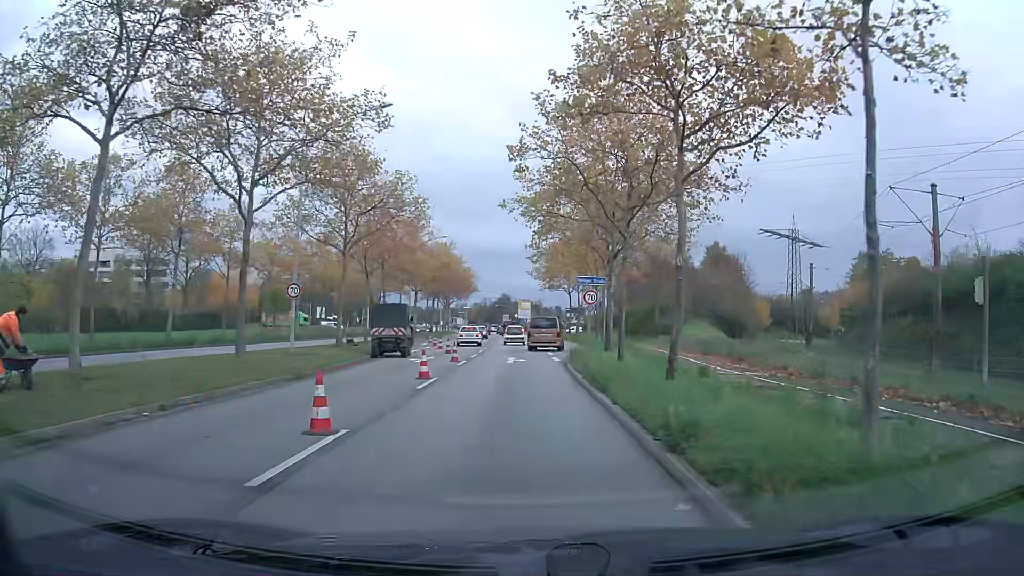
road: primary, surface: asphalt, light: Day
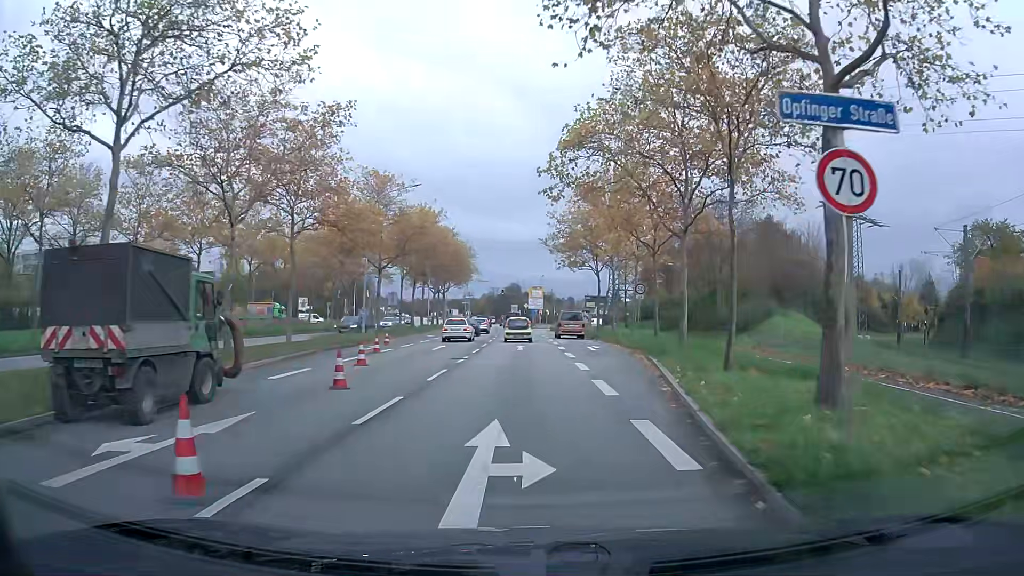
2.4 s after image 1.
(-0.2, +21.4) m; -1°
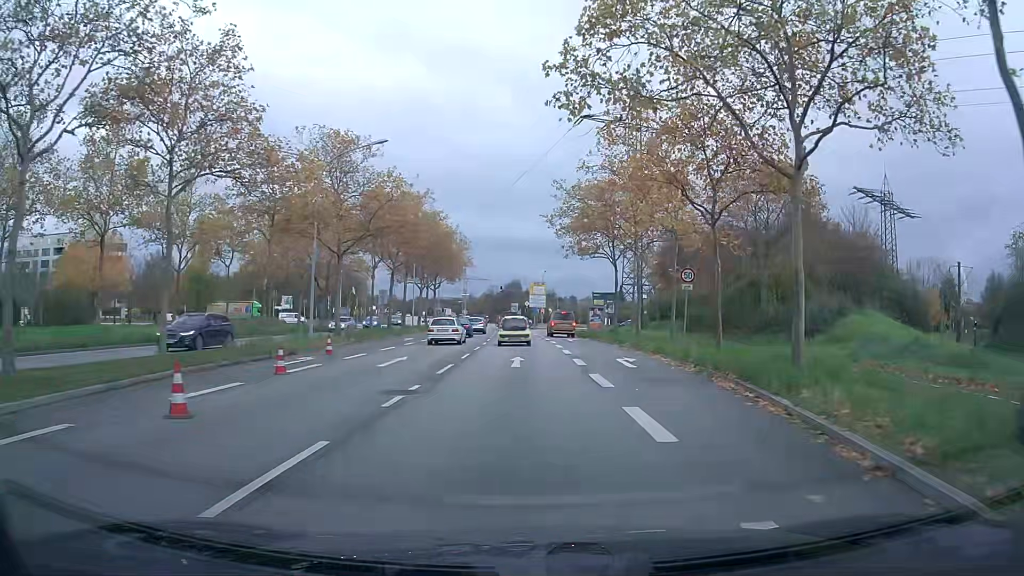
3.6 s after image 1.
(0.0, +10.7) m; 0°
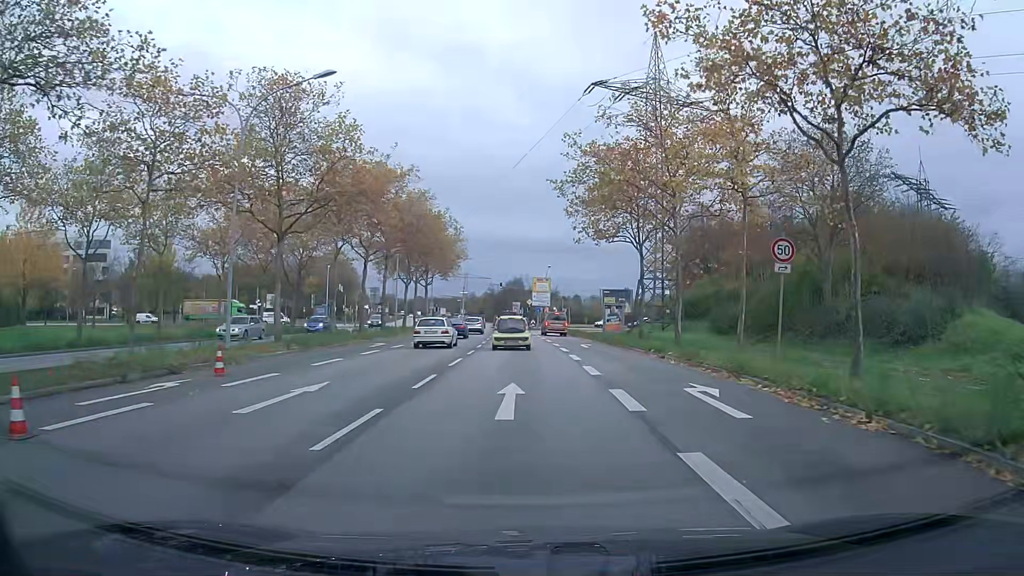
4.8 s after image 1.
(0.0, +9.6) m; 0°
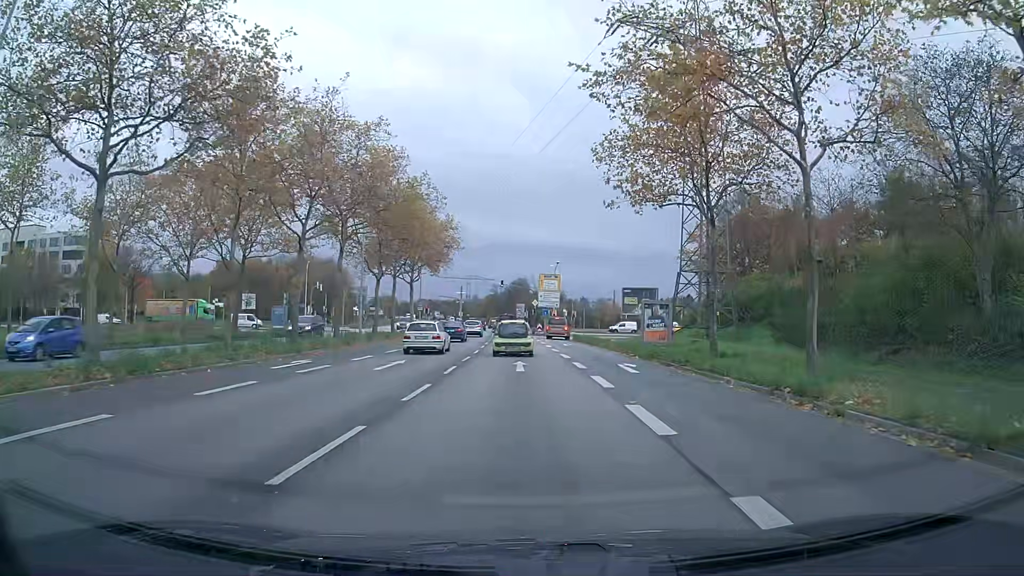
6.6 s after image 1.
(0.0, +13.6) m; 0°
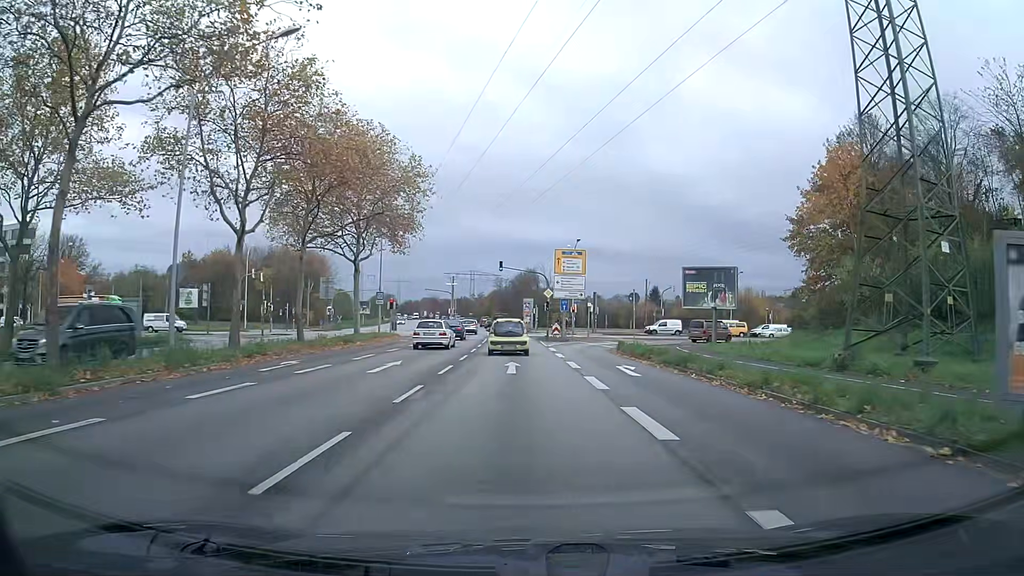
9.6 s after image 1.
(-0.2, +24.9) m; -1°
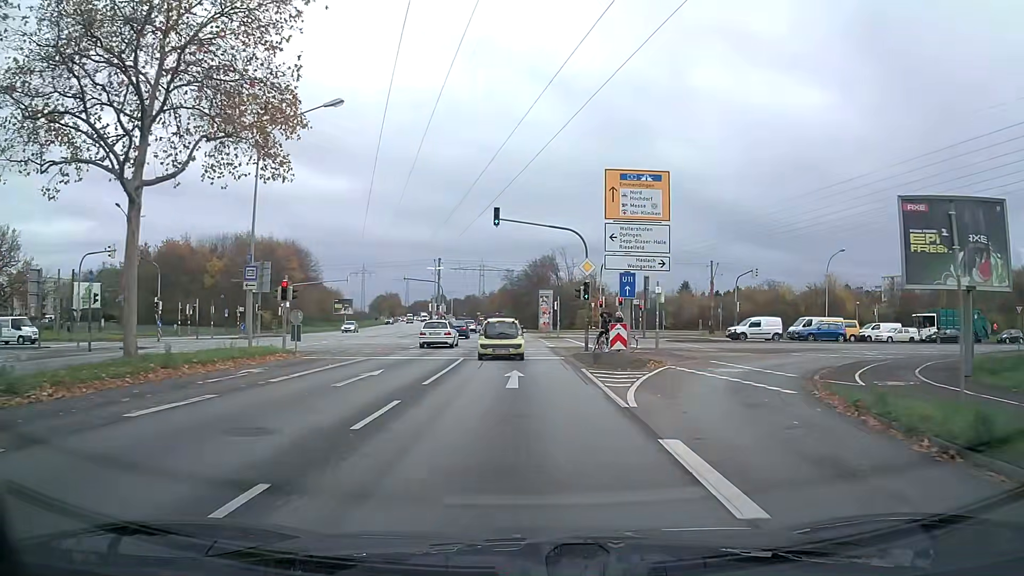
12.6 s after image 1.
(-0.3, +27.3) m; -1°
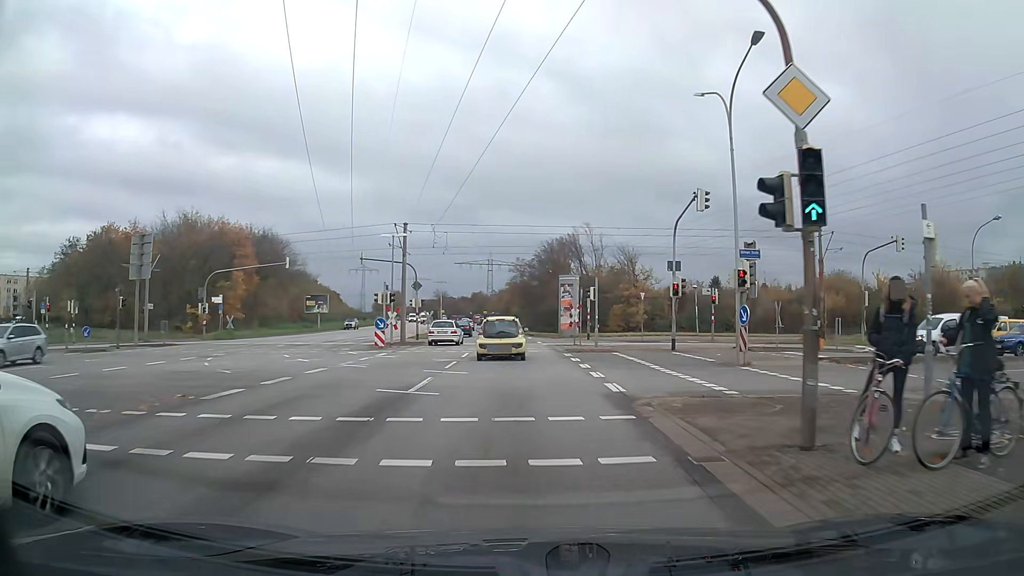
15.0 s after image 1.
(-0.3, +23.7) m; -1°
